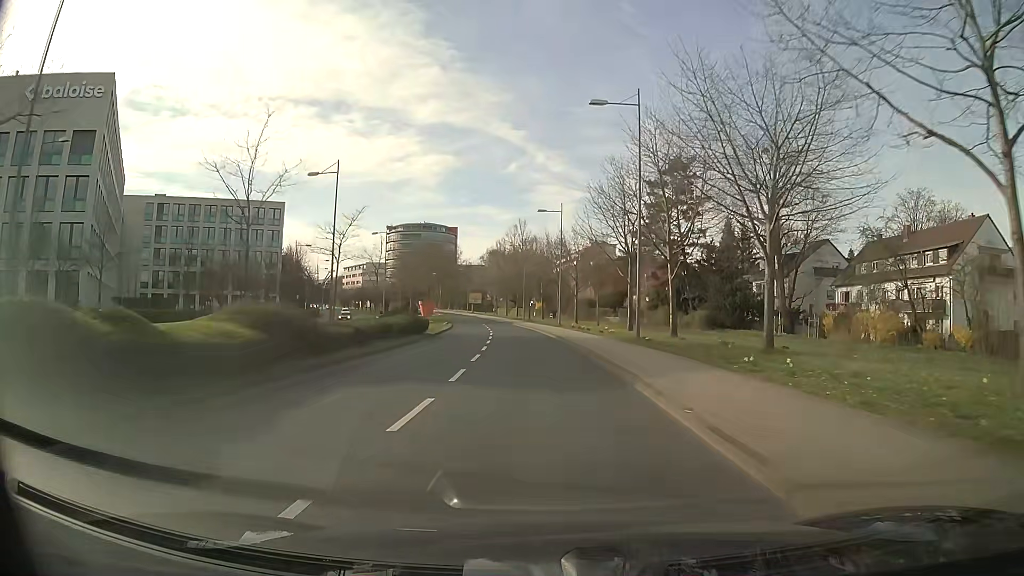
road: tertiary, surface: asphalt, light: Day
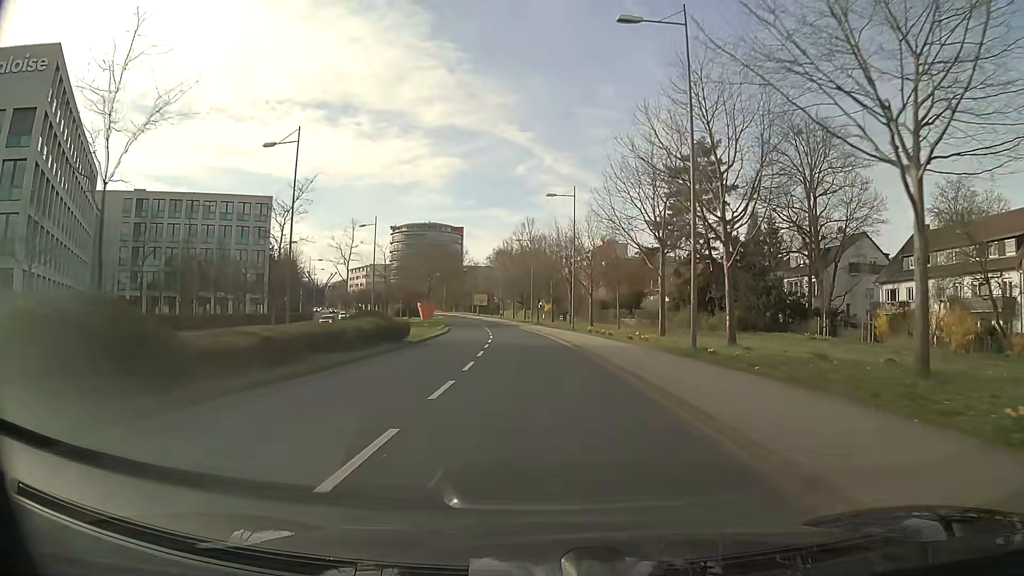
(0.0, +8.8) m; -1°
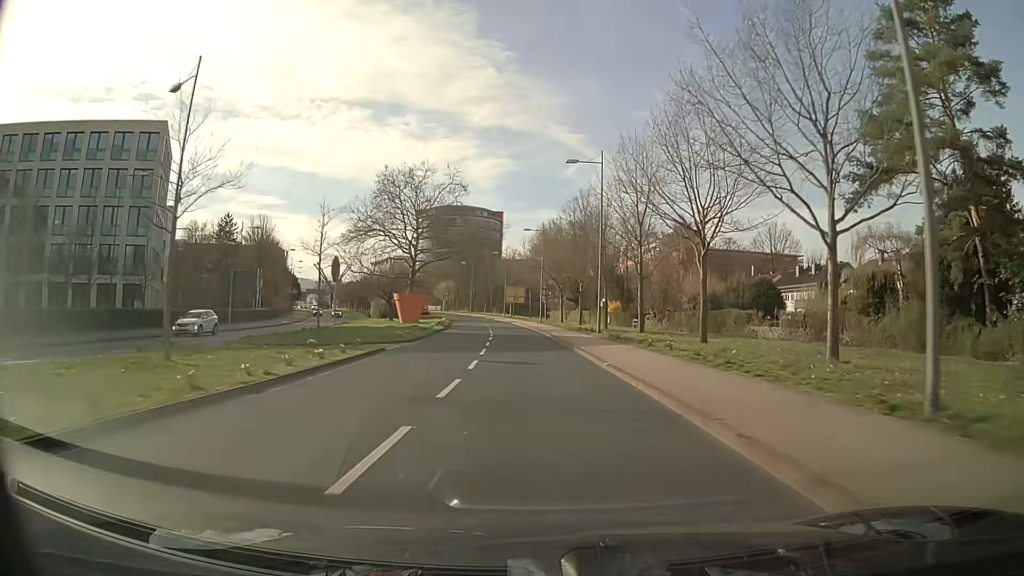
(-1.6, +43.5) m; -4°
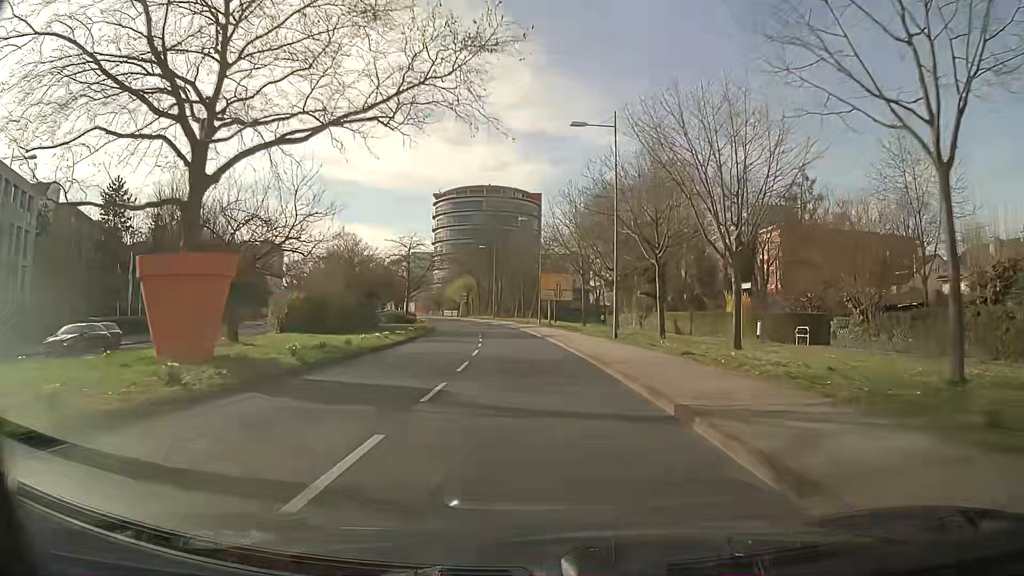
(-1.4, +42.7) m; -4°
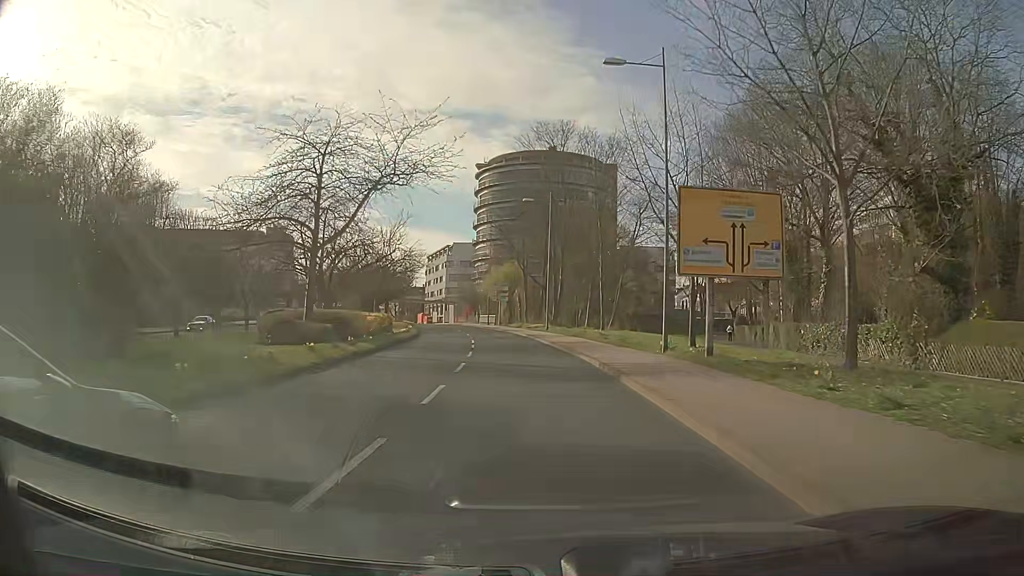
(-2.1, +42.1) m; -6°
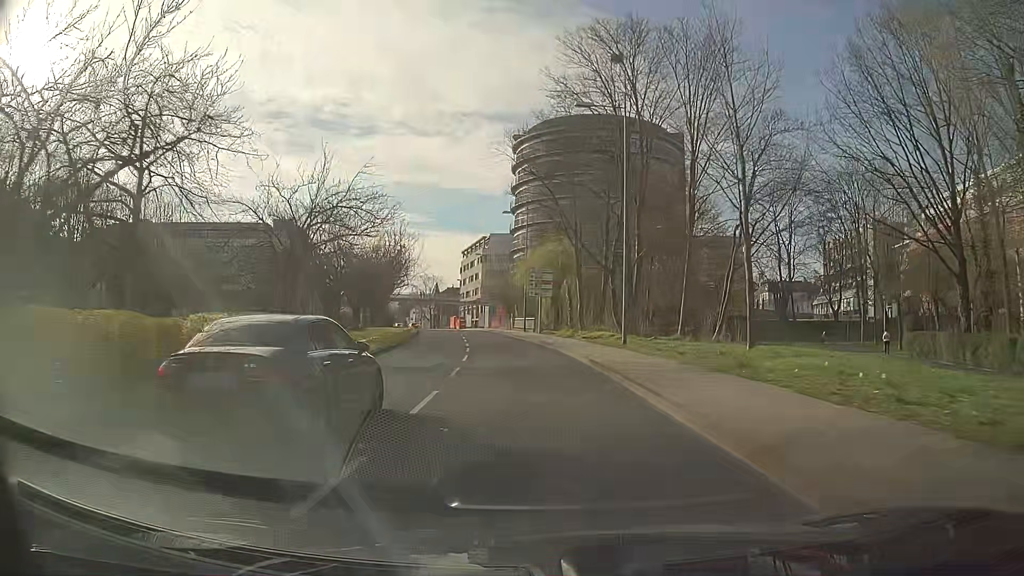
(-0.8, +24.9) m; -4°
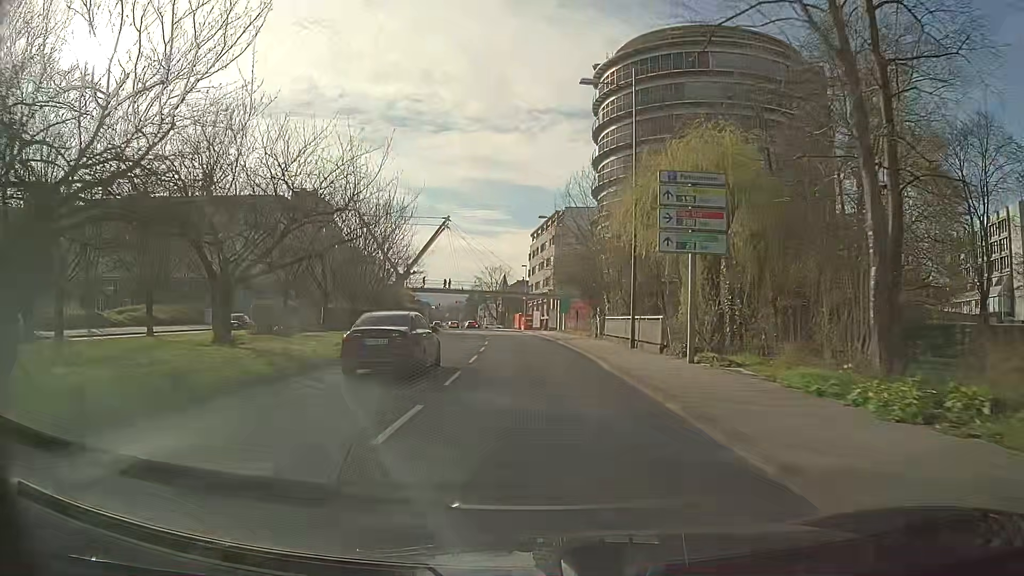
(-1.8, +32.7) m; -6°
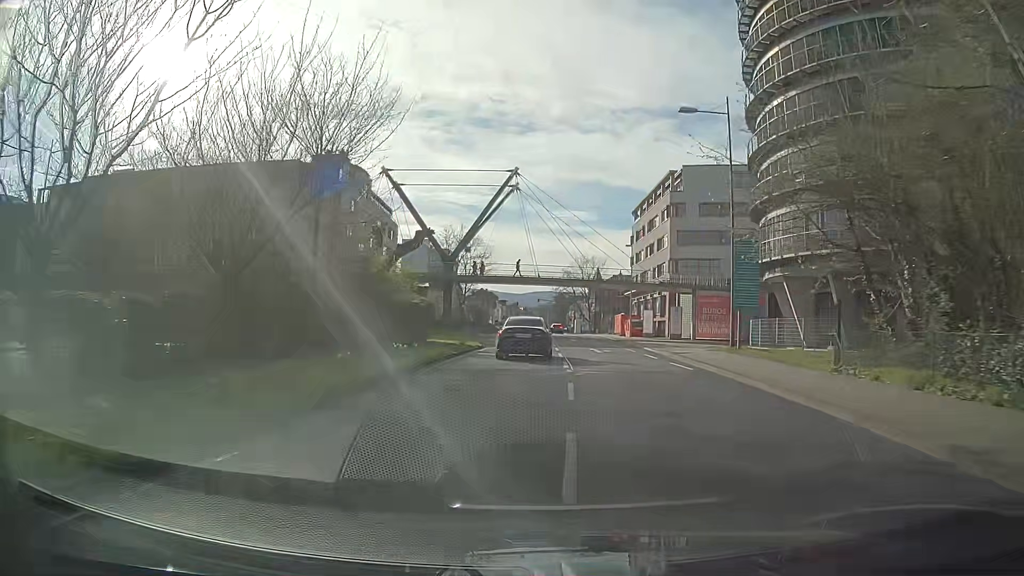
(-2.4, +32.0) m; -8°
(0, +10) (0, +20) (-1, +30) (-1, +40) (-1, +50) (-1, +60) (-1, +70) (-1, +80) (-1, +90) (-1, +100) m
